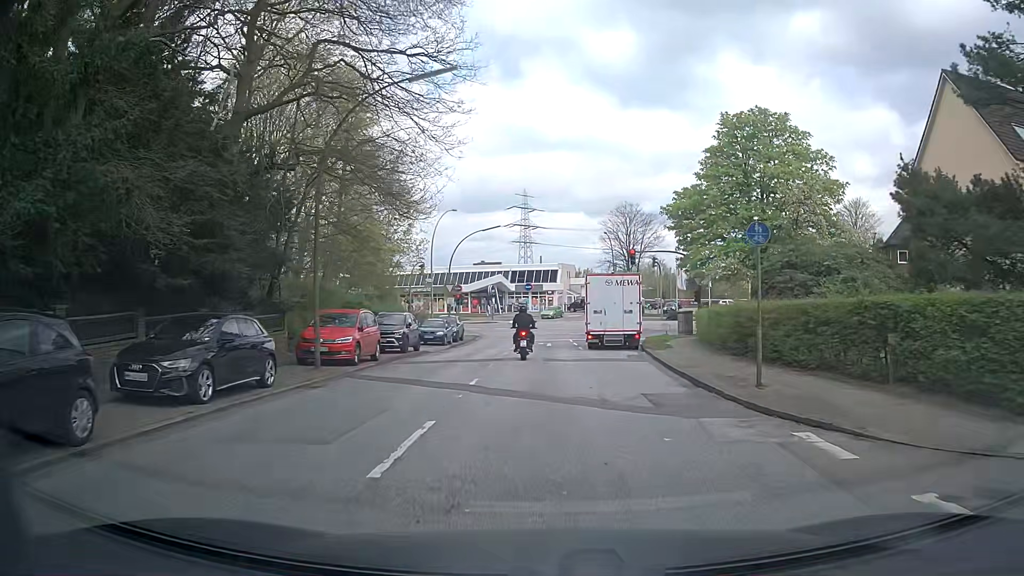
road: residential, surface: asphalt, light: Day
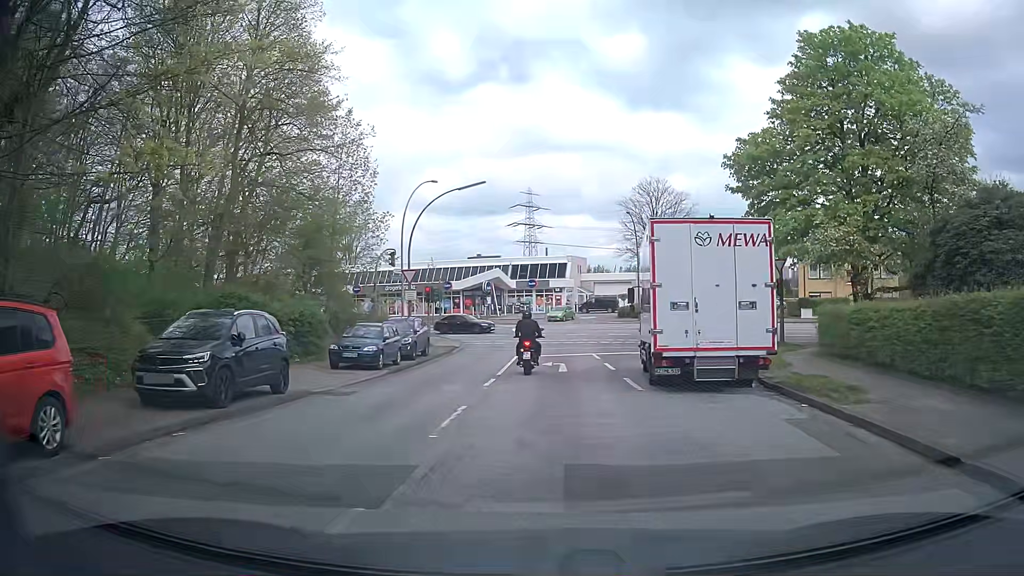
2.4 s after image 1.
(-0.2, +15.9) m; 0°
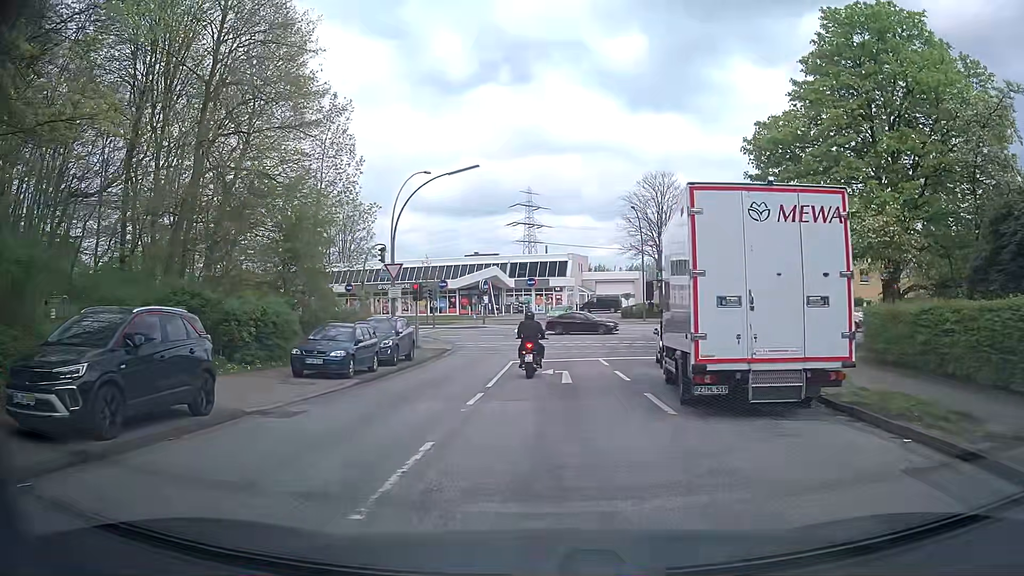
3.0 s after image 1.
(-0.1, +3.3) m; -1°
